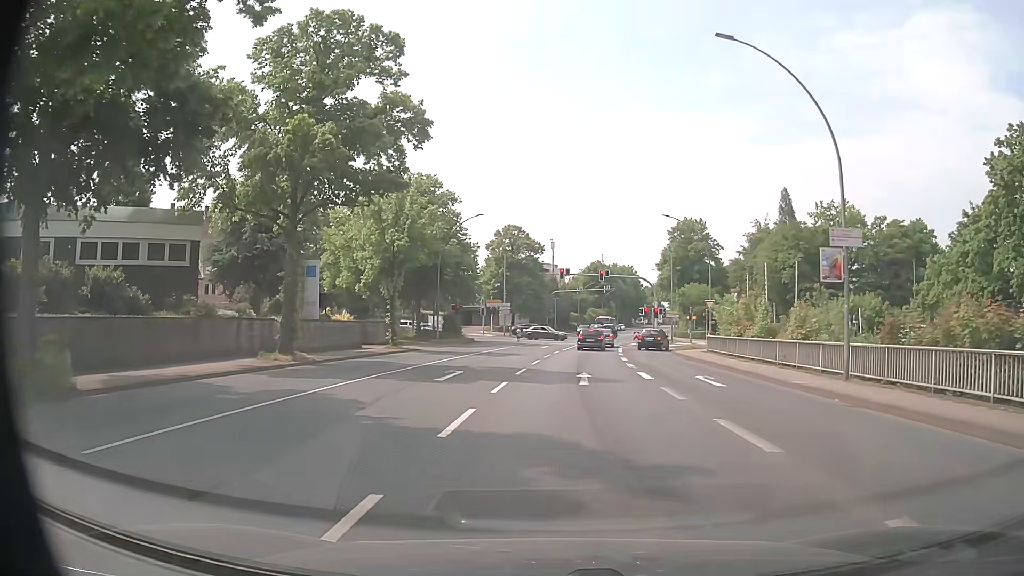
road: primary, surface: asphalt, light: Day
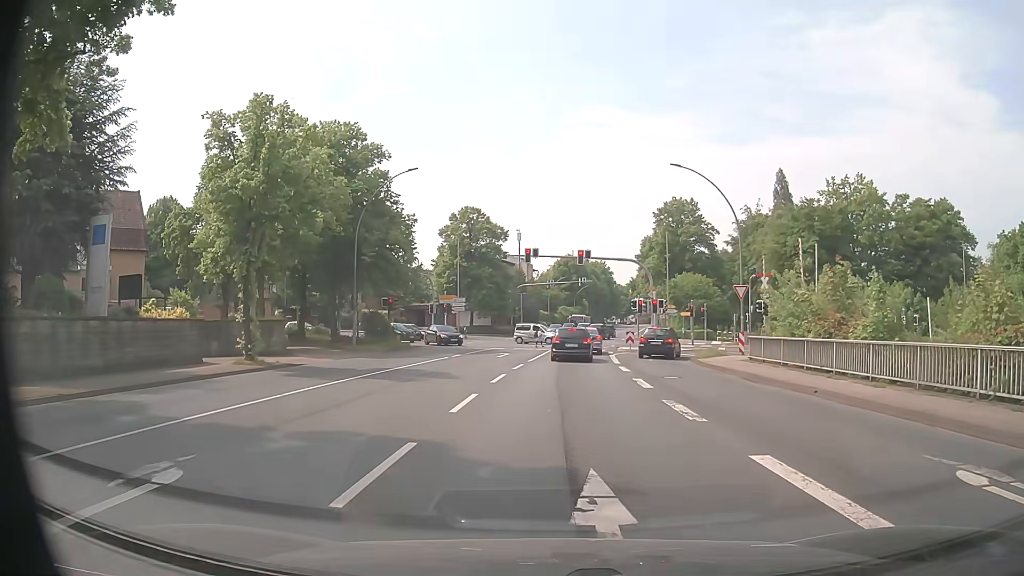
(+0.3, +15.1) m; +2°
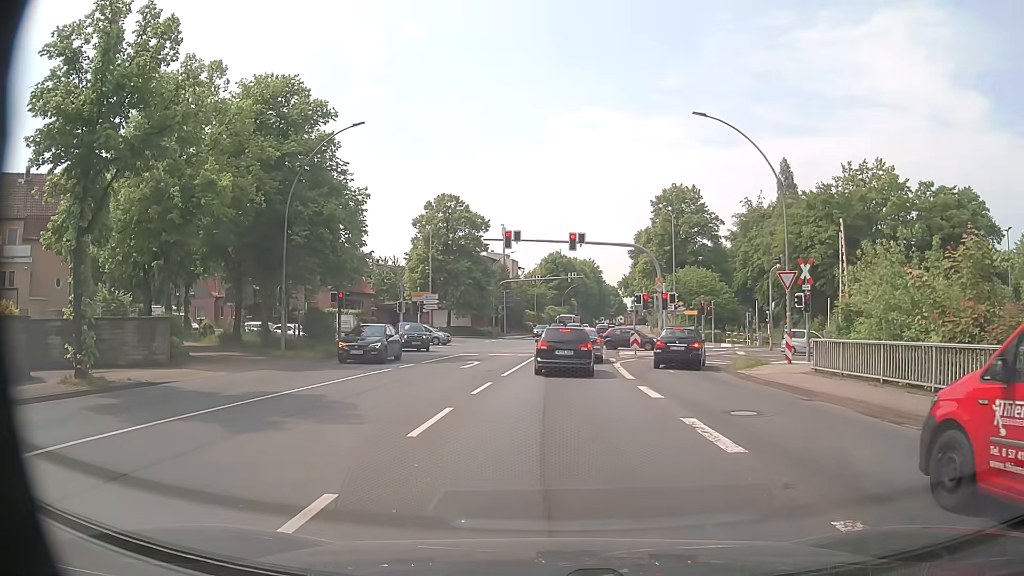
(+0.2, +8.6) m; +1°
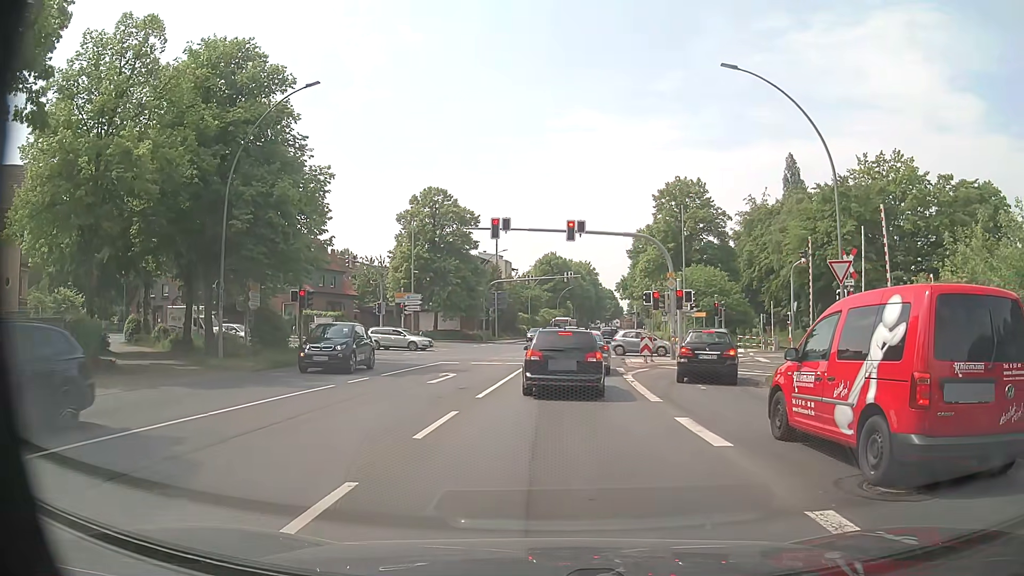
(+0.1, +5.4) m; +2°
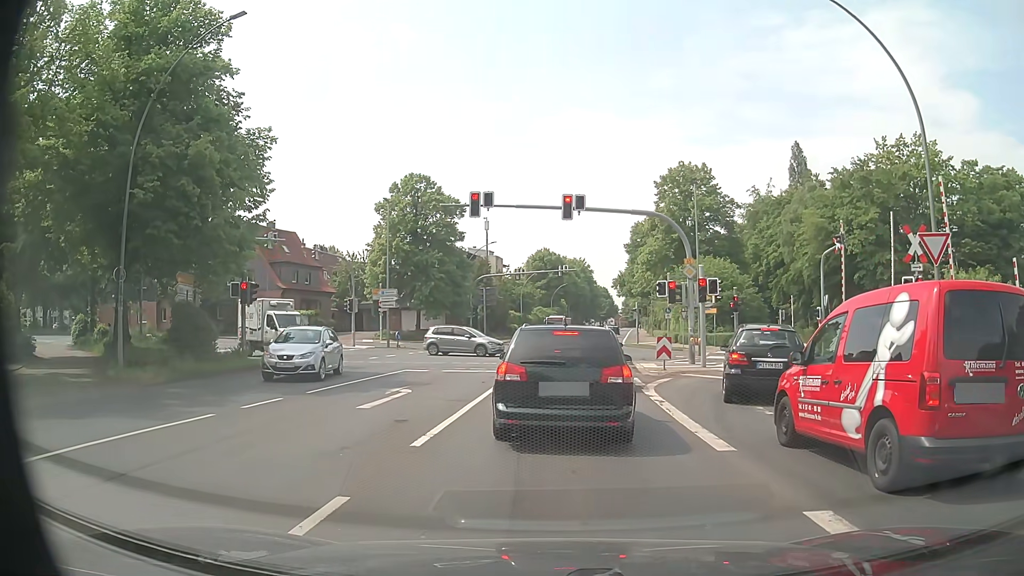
(-0.1, +5.8) m; 0°
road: tertiary_link
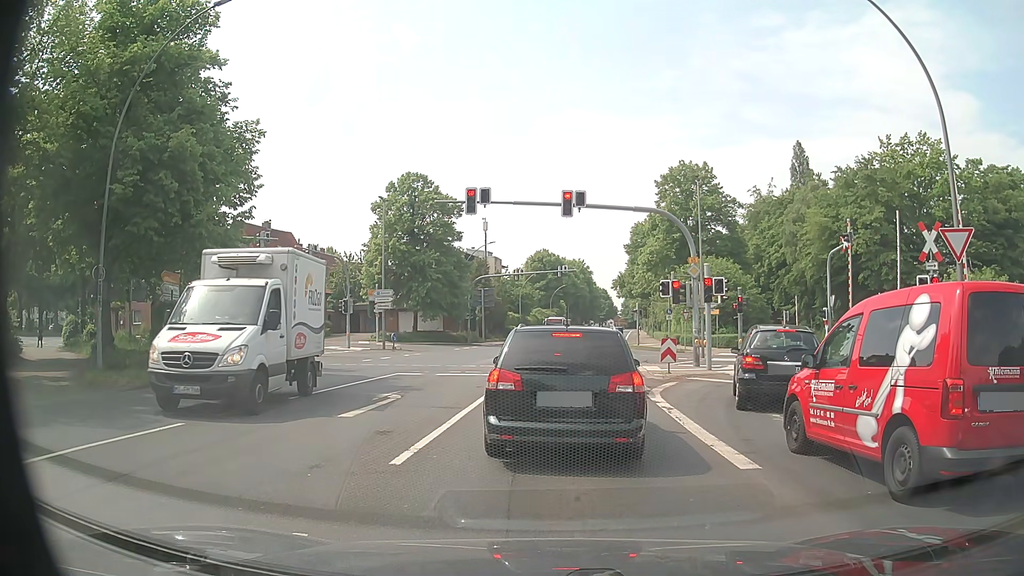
(0.0, +1.0) m; 0°
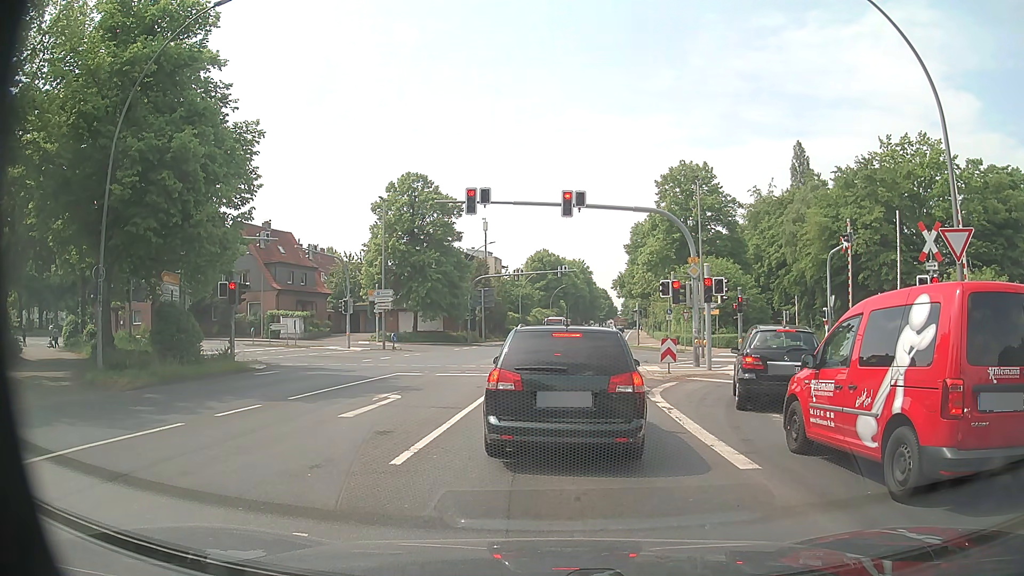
(0.0, 0.0) m; 0°
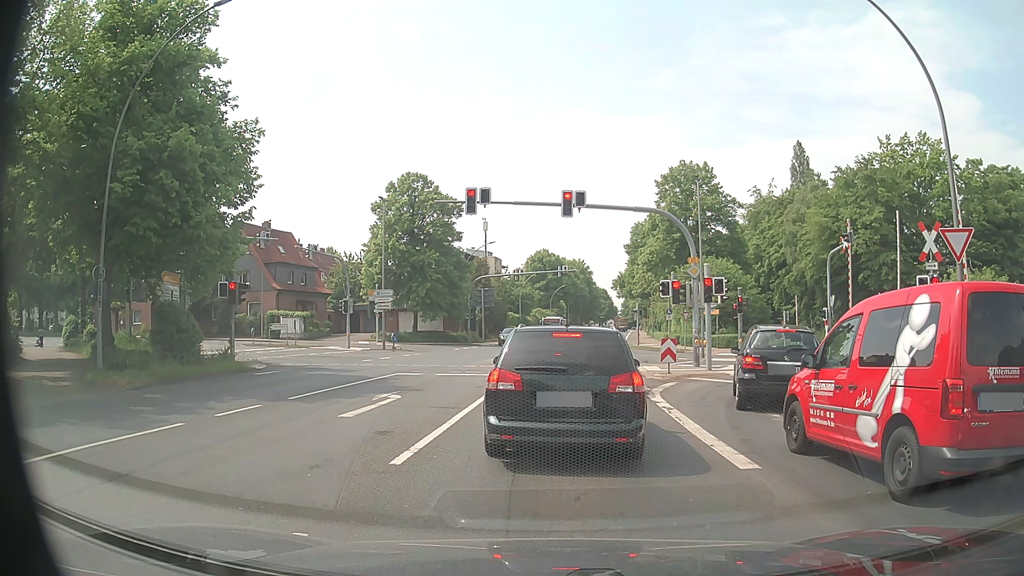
(0.0, 0.0) m; 0°
(0, +10) (0, +20) (+1, +30) (+2, +40) (+3, +50) (+4, +60) (+5, +70) (+6, +80) (+7, +90) (+9, +100) m
